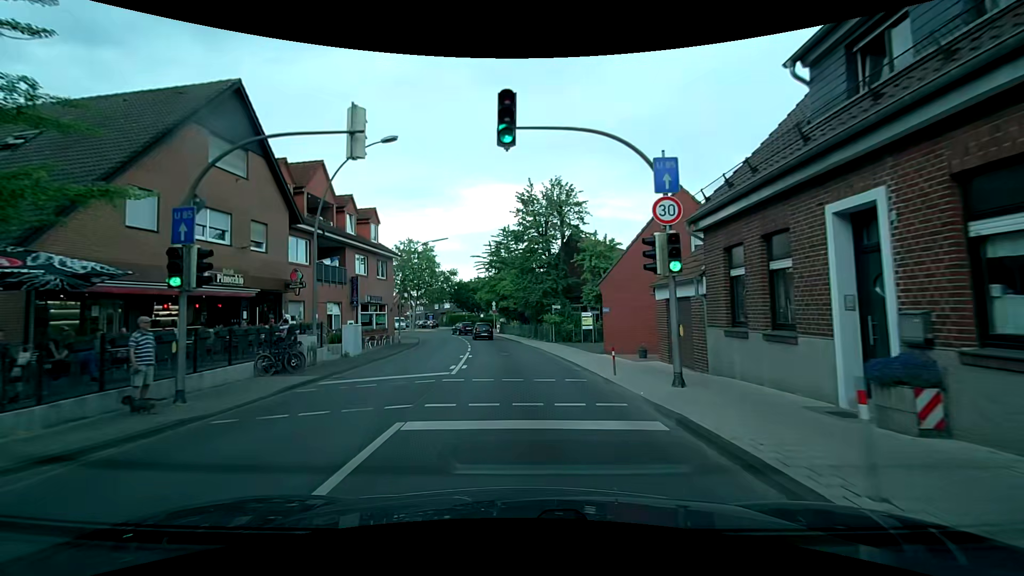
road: secondary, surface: asphalt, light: Day
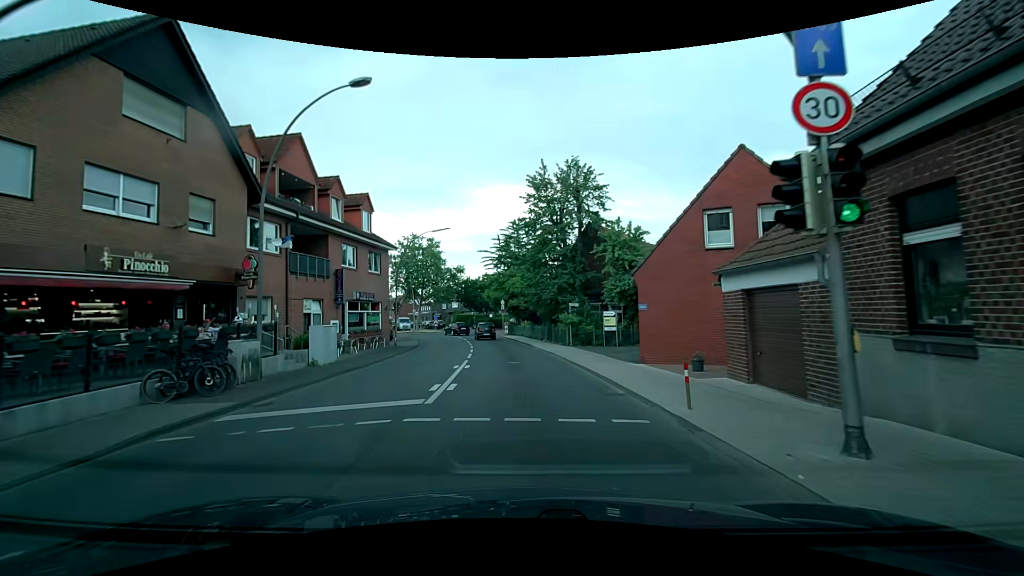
(0.0, +4.9) m; -1°
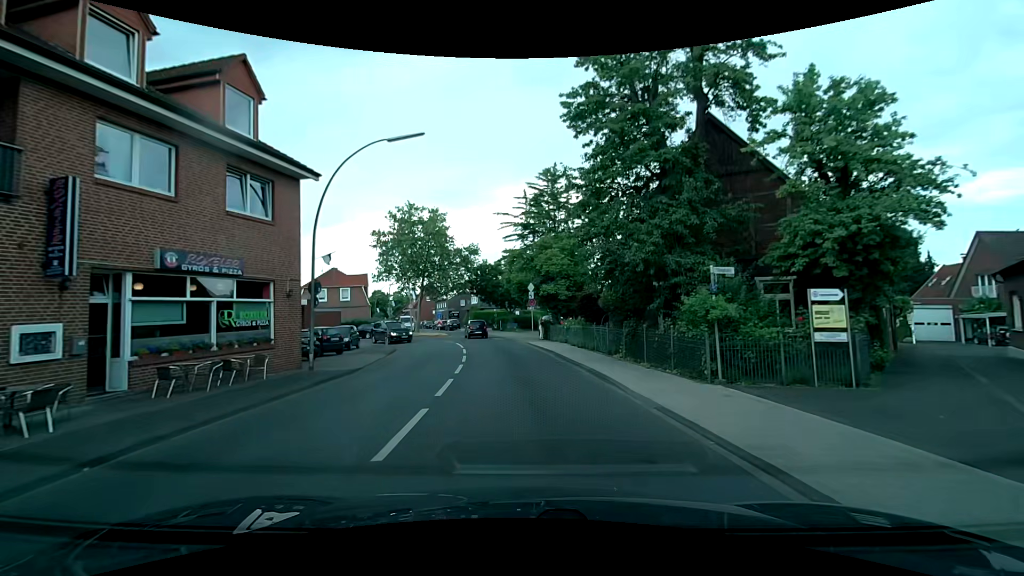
(-0.6, +19.5) m; -4°
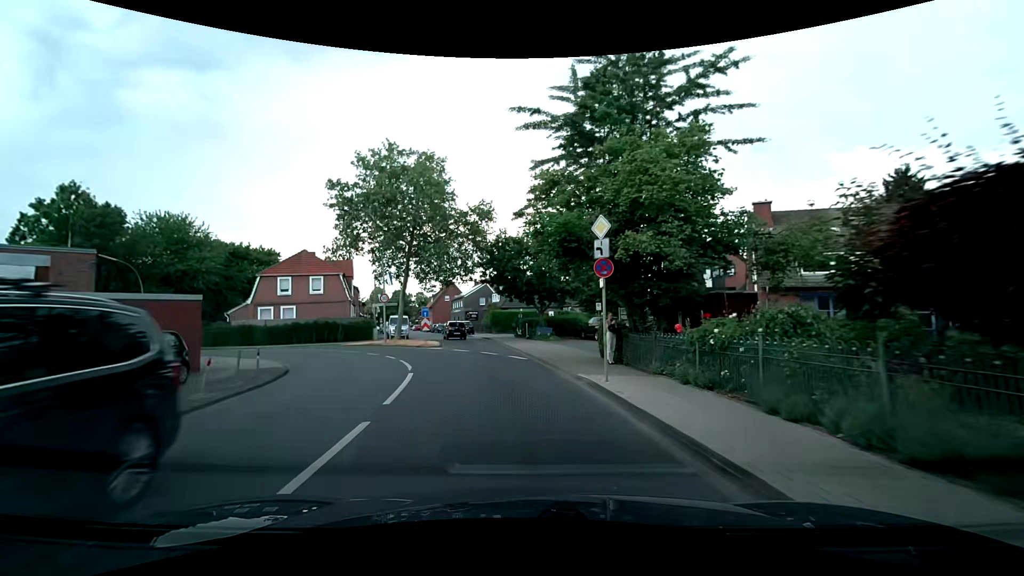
(-0.3, +19.4) m; -2°
(0, +10) (-1, +20) (-3, +30) (-5, +40) (-8, +49) (-11, +59) (-14, +68) (-16, +78) (-19, +88) (-22, +97) m
